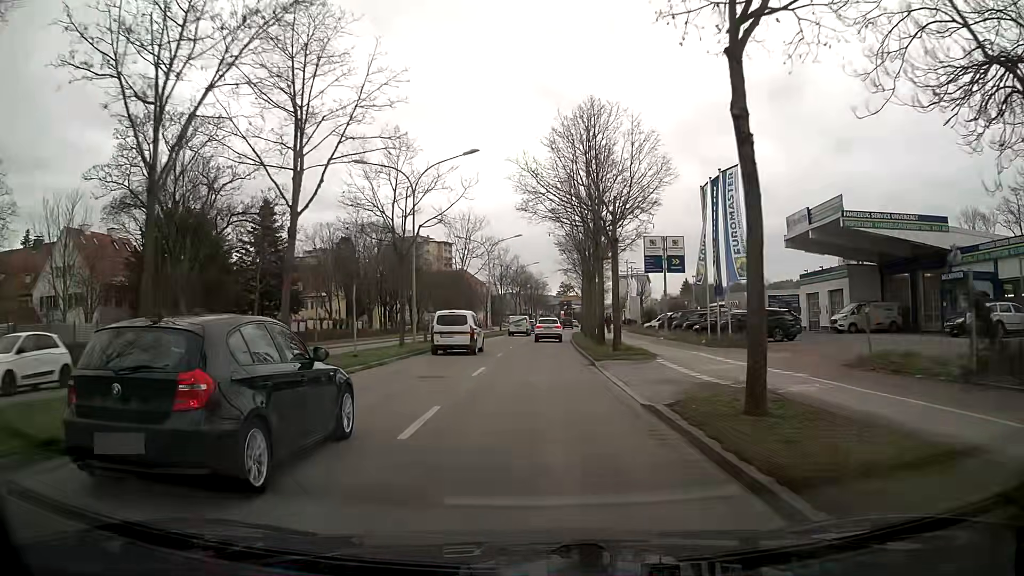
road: primary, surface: asphalt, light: Day
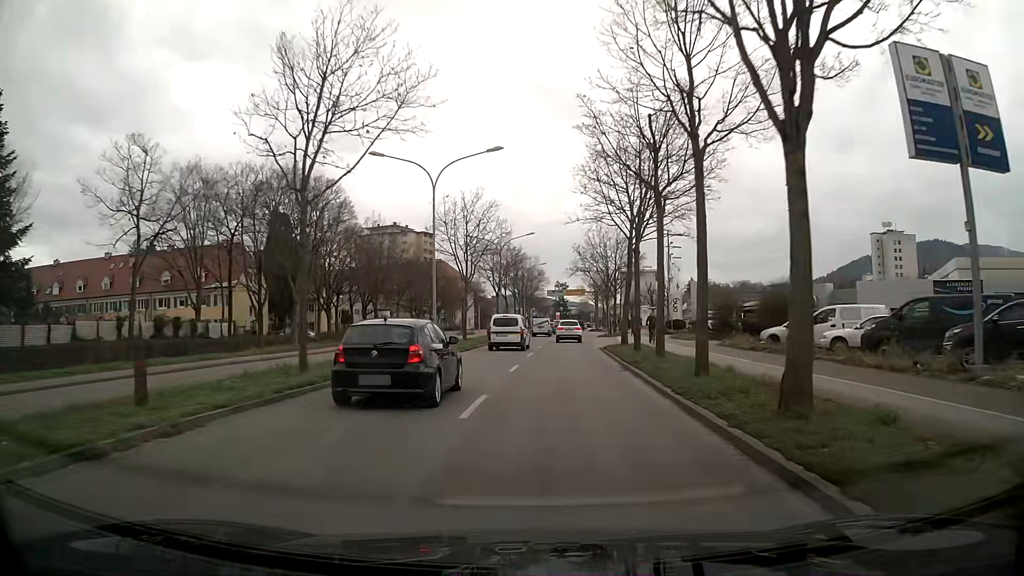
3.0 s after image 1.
(0.0, +34.6) m; 0°
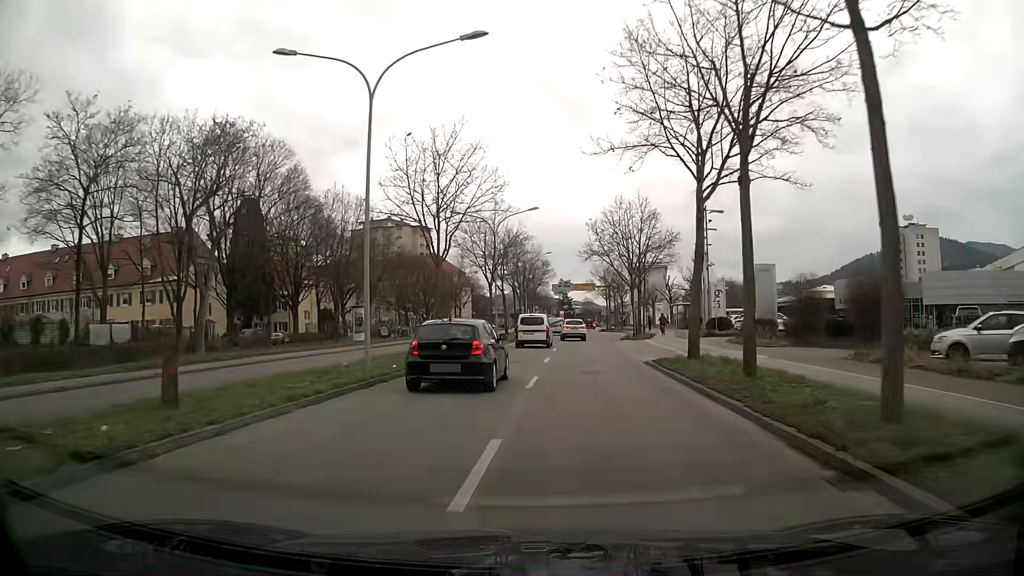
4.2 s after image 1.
(+0.1, +13.8) m; 0°
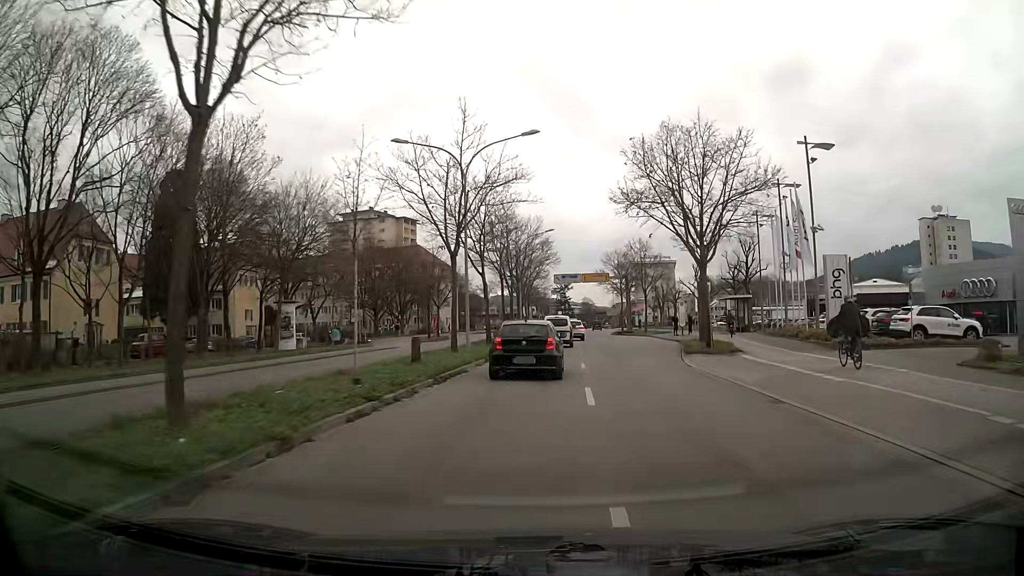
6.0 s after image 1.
(0.0, +21.0) m; 0°
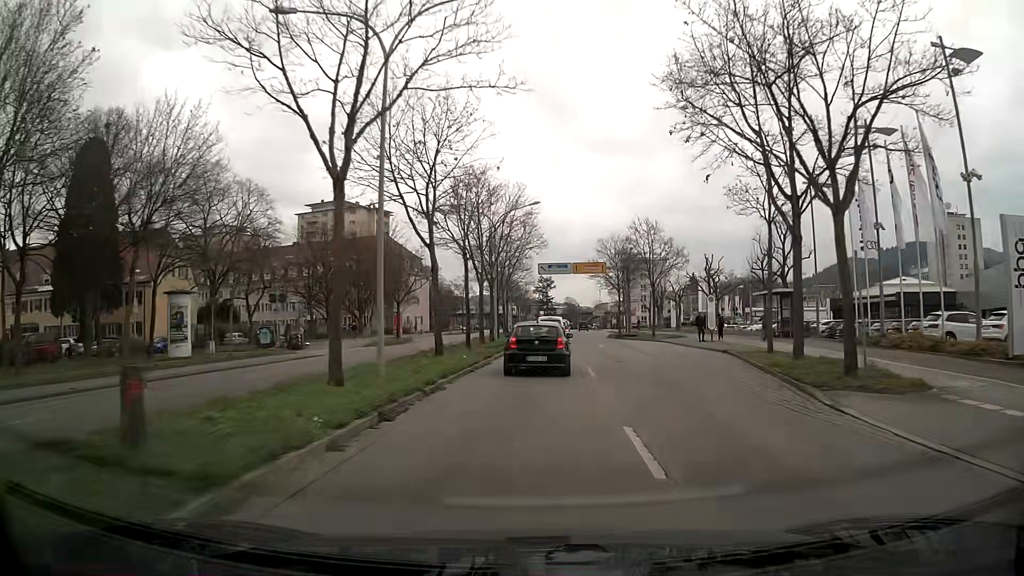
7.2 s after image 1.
(+0.2, +14.1) m; +1°
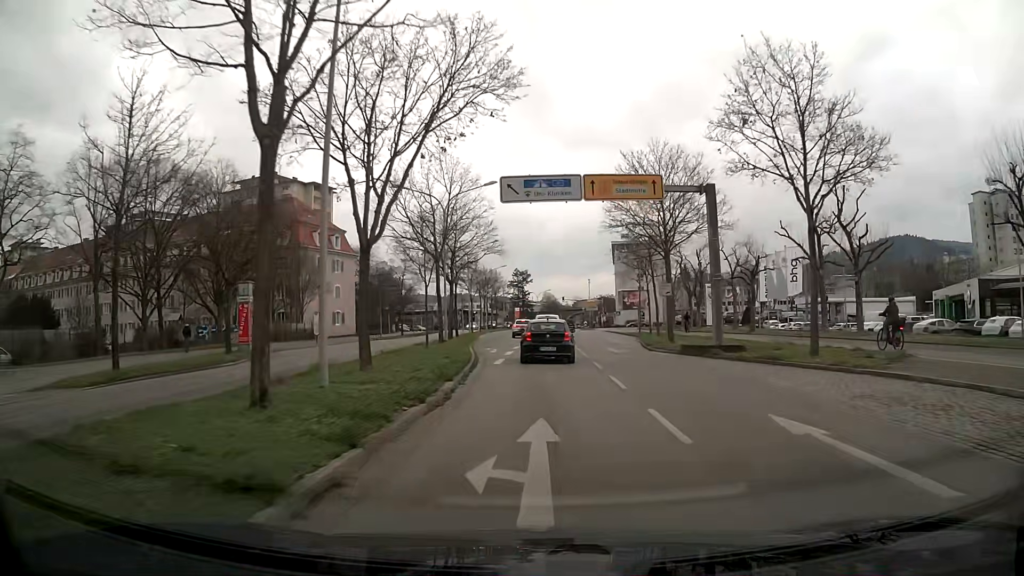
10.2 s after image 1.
(+0.9, +35.4) m; +2°
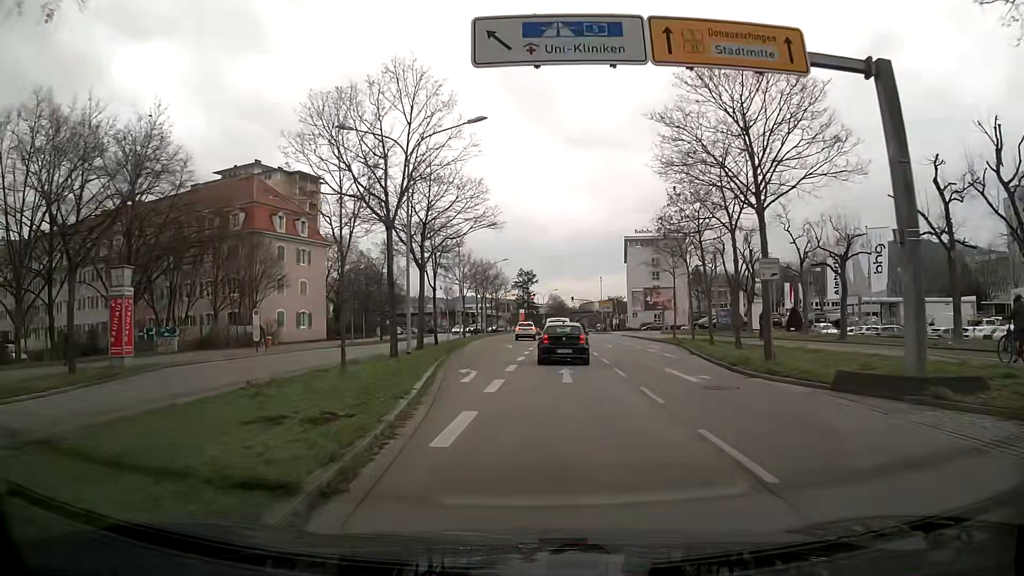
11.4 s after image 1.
(+0.1, +13.9) m; 0°
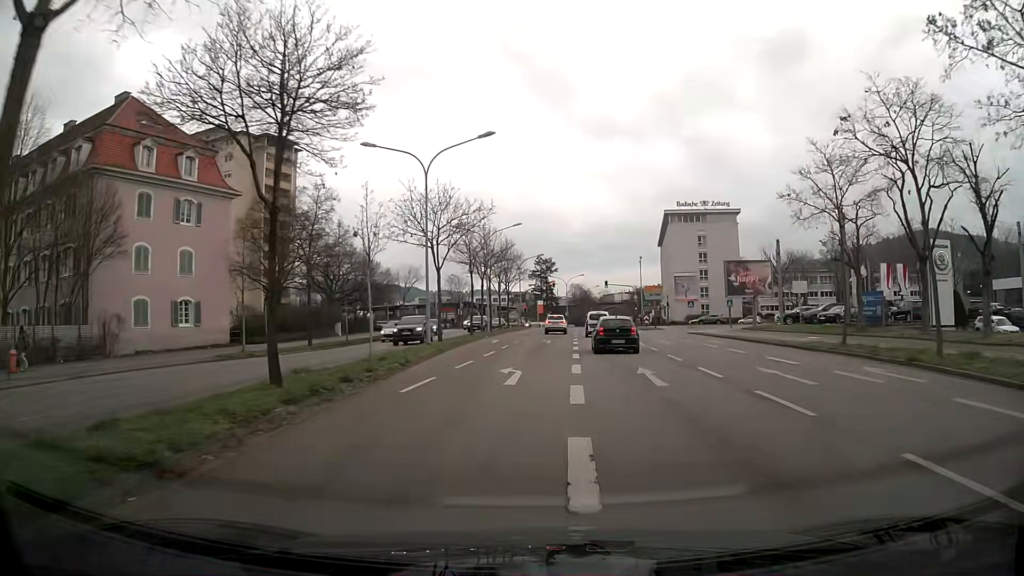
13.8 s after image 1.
(-0.5, +26.6) m; -1°
(0, +10) (0, +20) (+1, +30) (+1, +40) (+2, +50) (+2, +60) (+3, +70) (+4, +80) (+4, +90) (+5, +100) m
